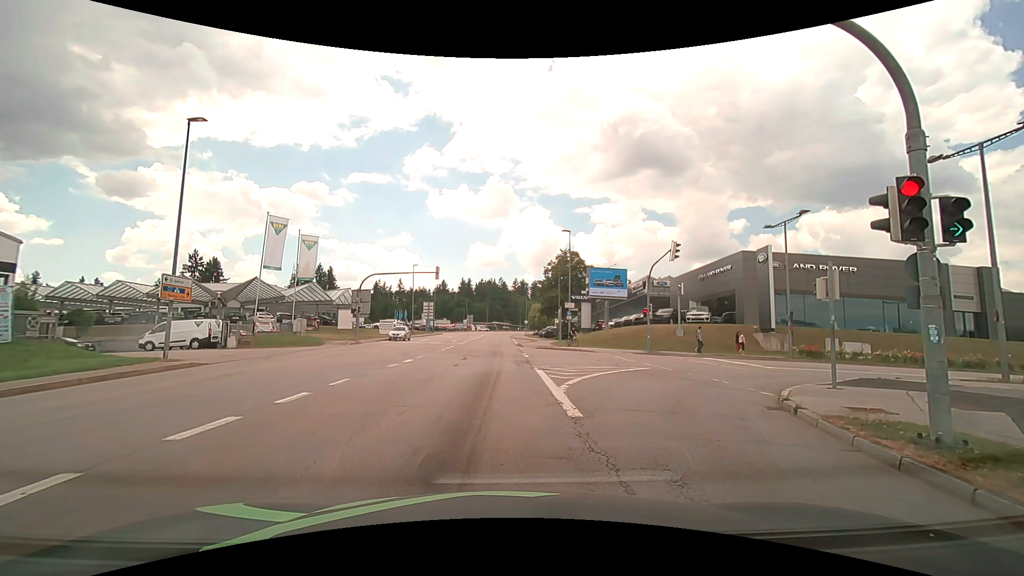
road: tertiary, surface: asphalt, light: Day
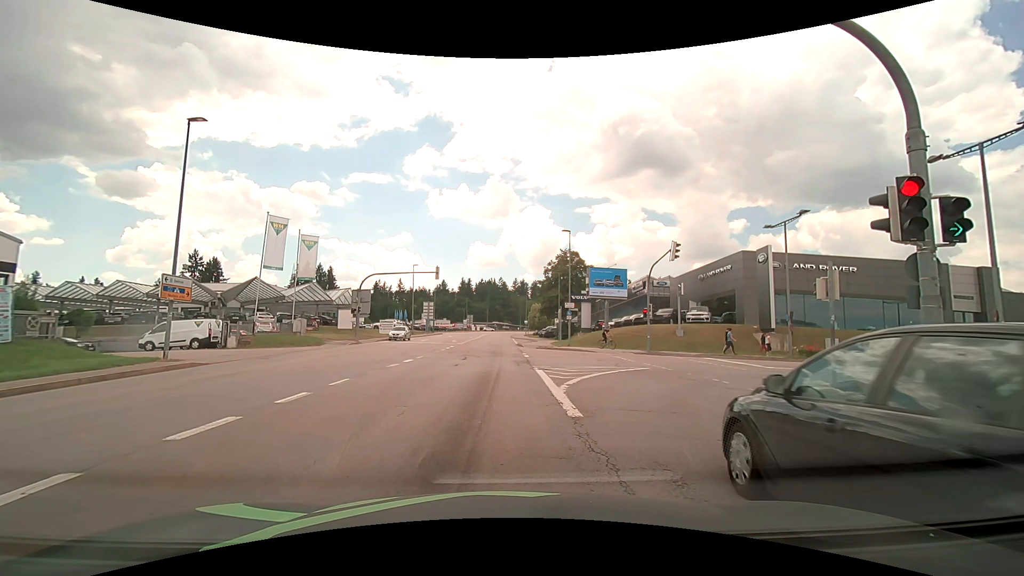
(0.0, 0.0) m; 0°
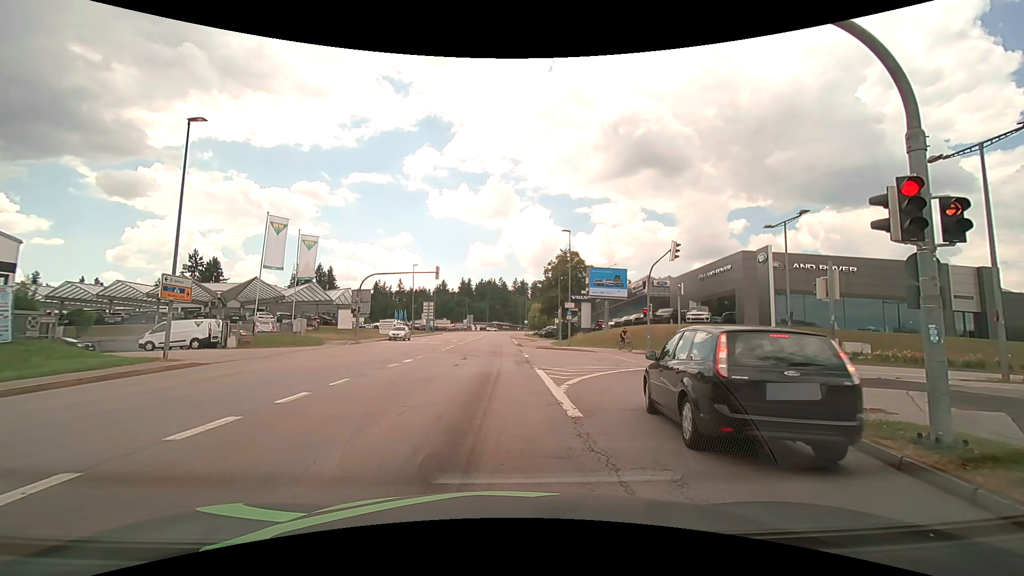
(0.0, 0.0) m; 0°
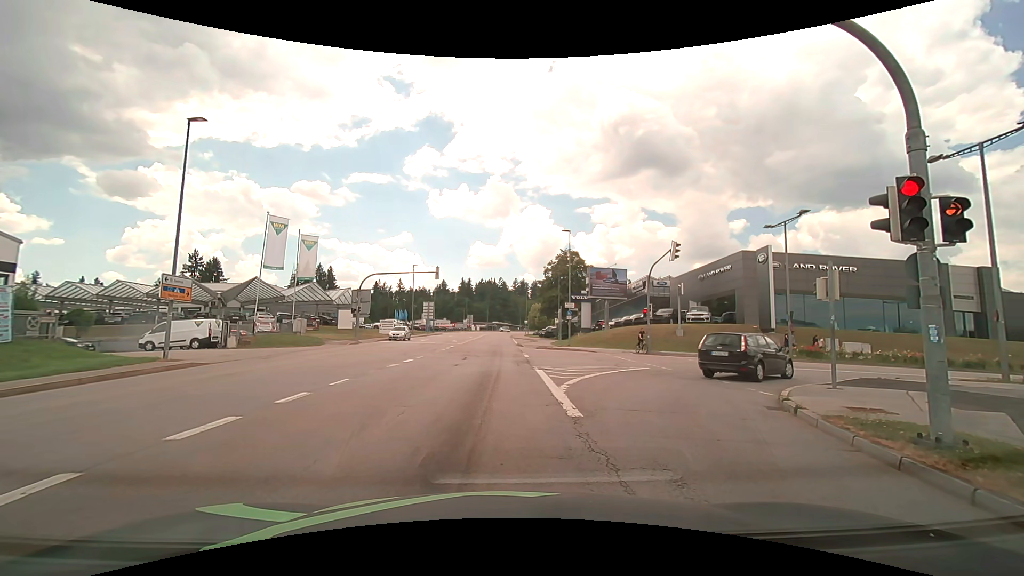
(0.0, 0.0) m; 0°
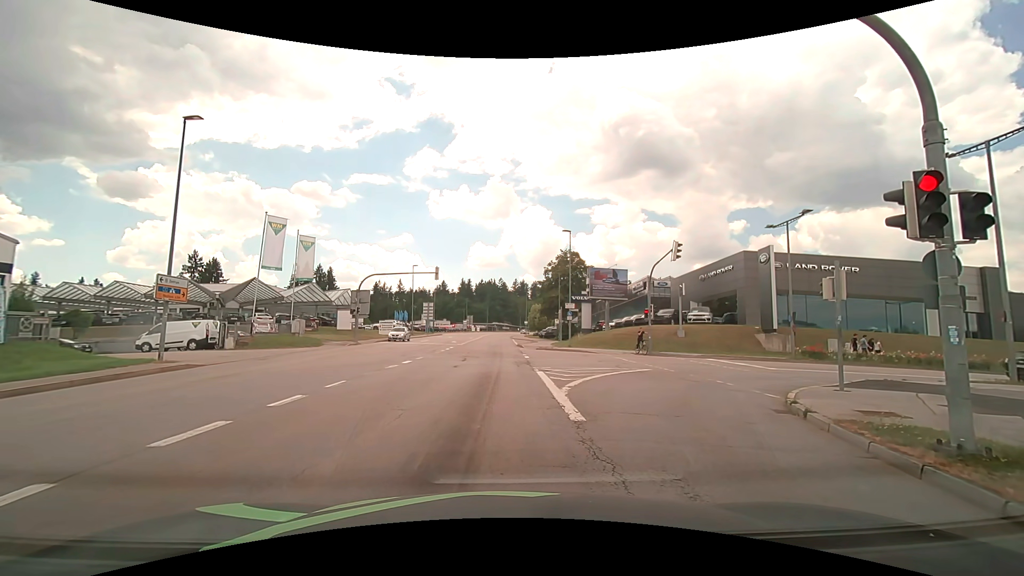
(0.0, +0.2) m; 0°
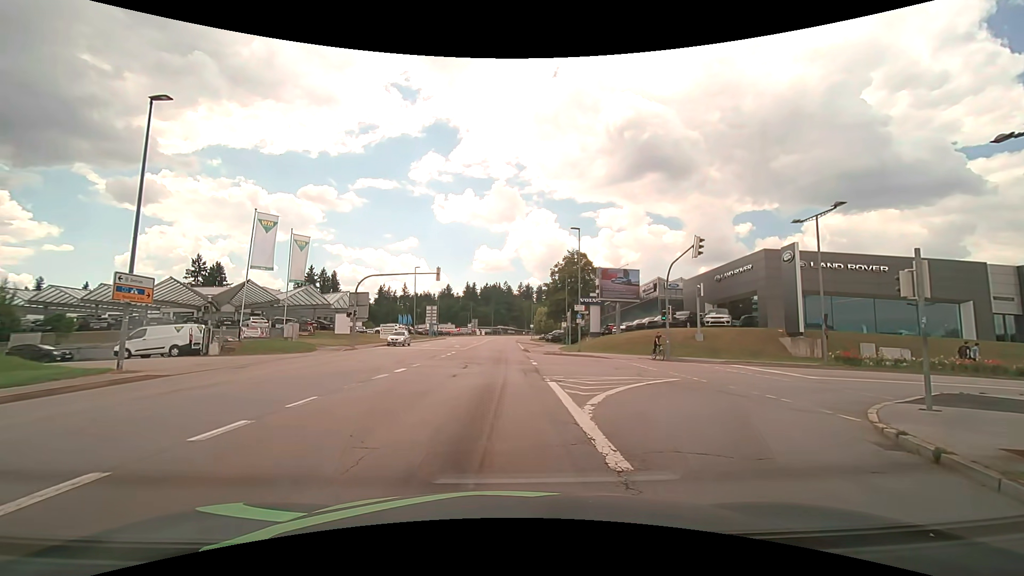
(0.0, +2.8) m; +1°
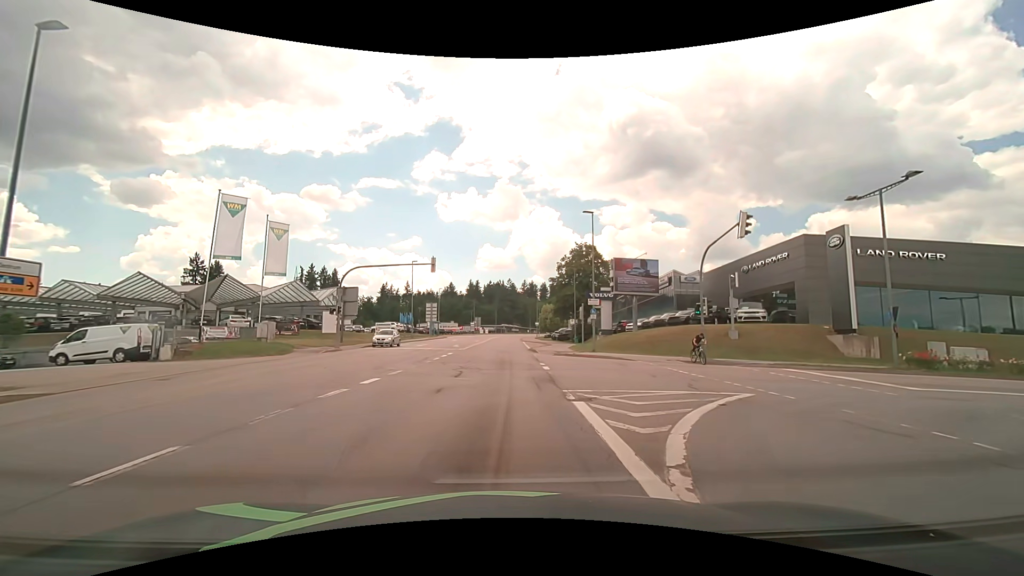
(-0.1, +5.2) m; -1°
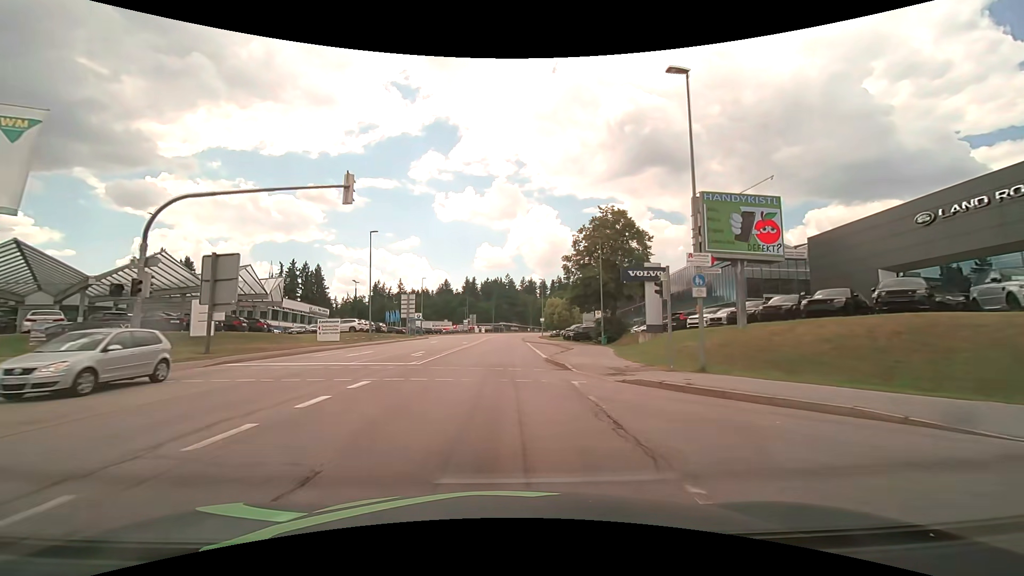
(+0.1, +20.5) m; 0°
(0, +10) (0, +20) (0, +30) (0, +40) (+1, +50) (+1, +60) (+1, +70) (+1, +80) (+2, +90) (+2, +100) m
